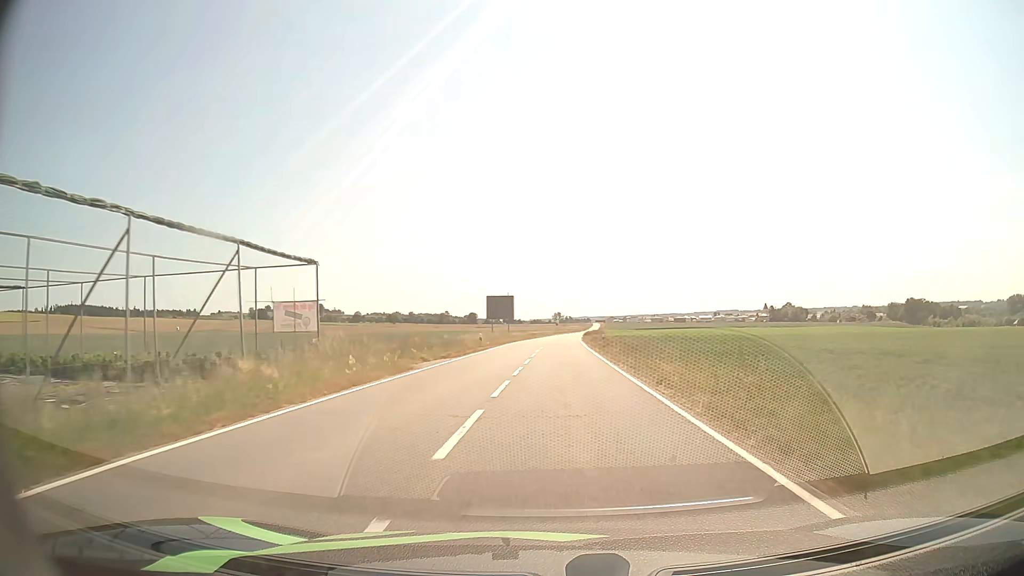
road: tertiary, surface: asphalt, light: Day
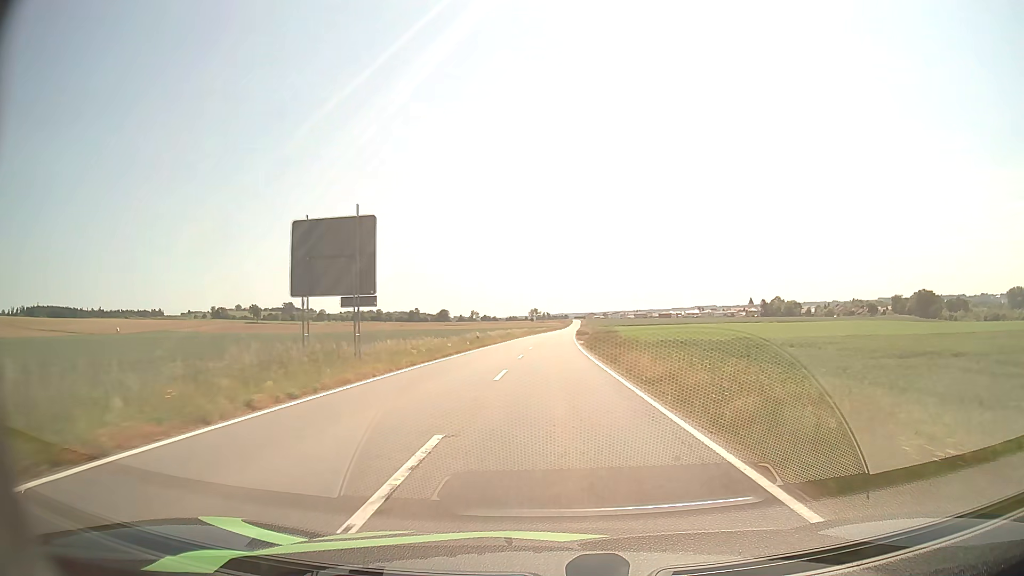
(+0.9, +52.5) m; +2°
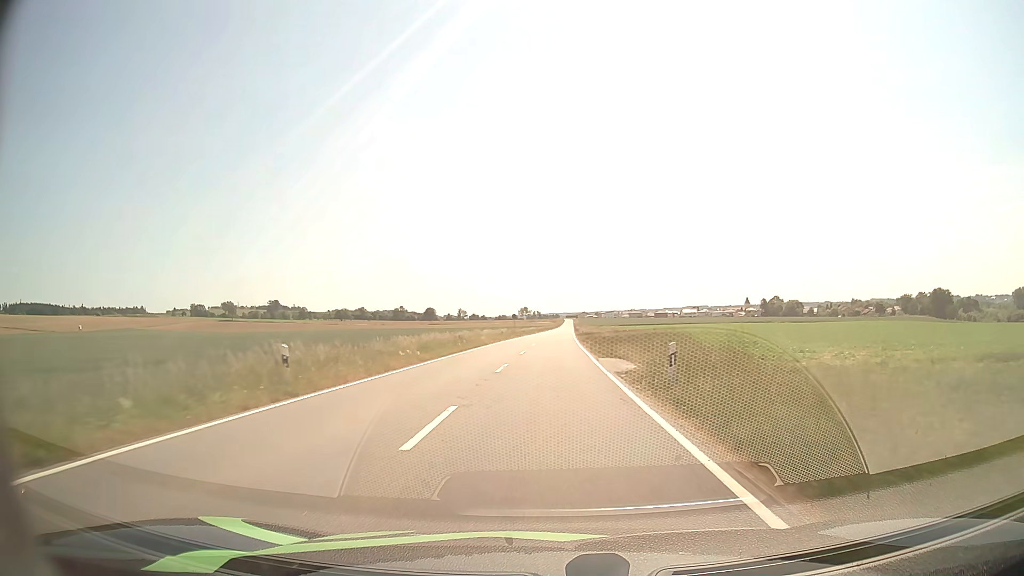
(+0.3, +34.1) m; +1°
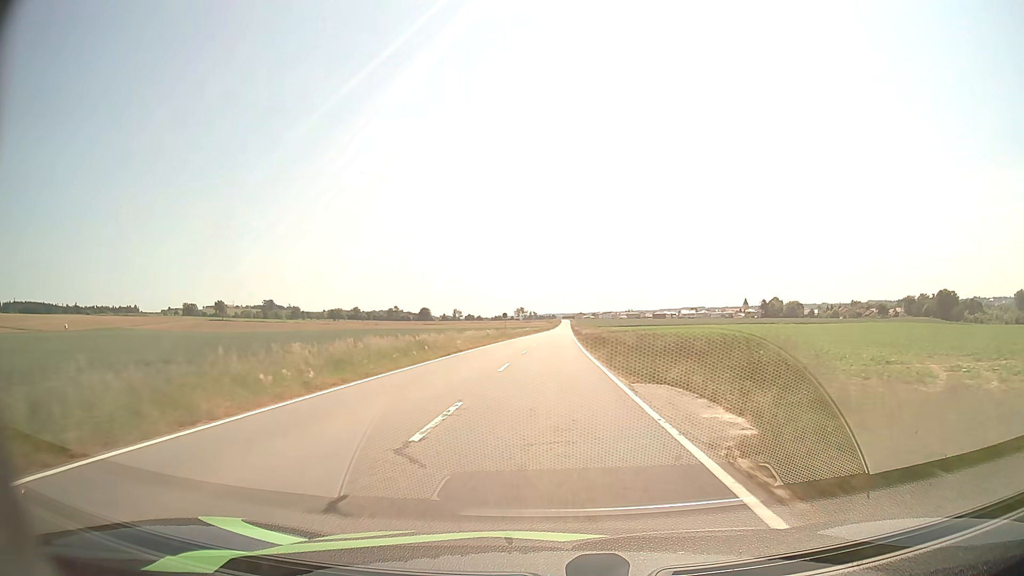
(0.0, +11.8) m; 0°
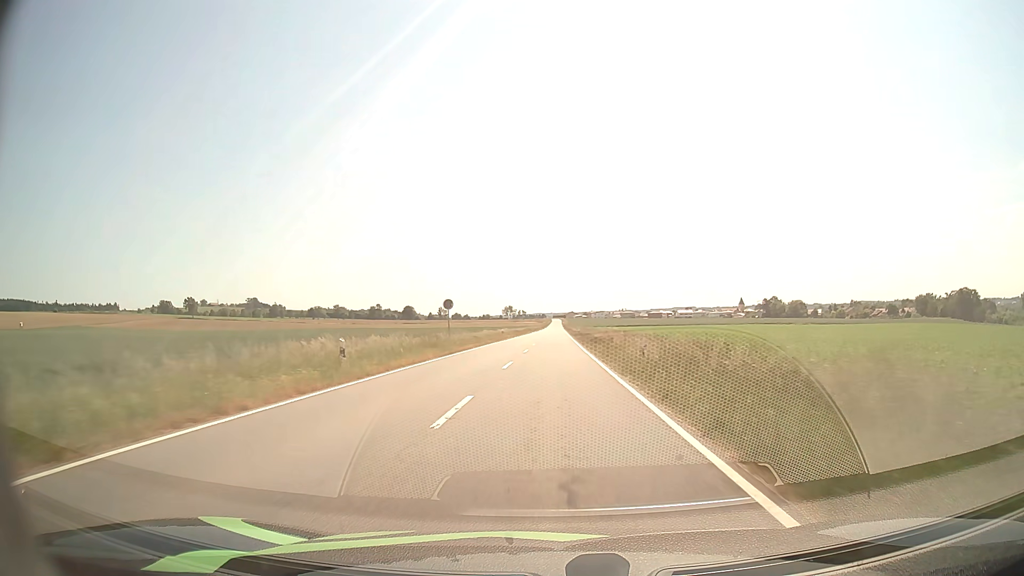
(+0.3, +36.9) m; +1°
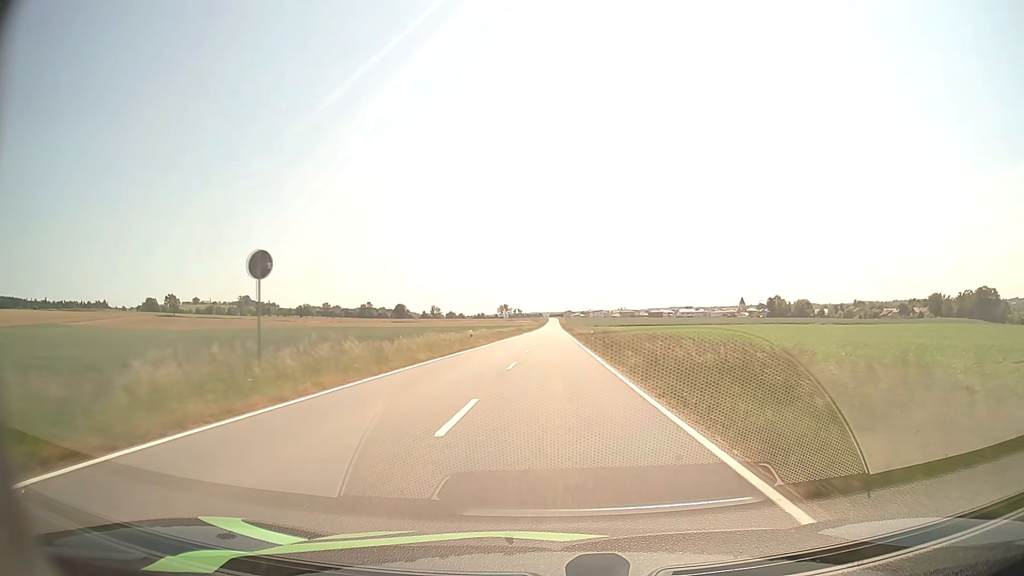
(0.0, +25.6) m; 0°
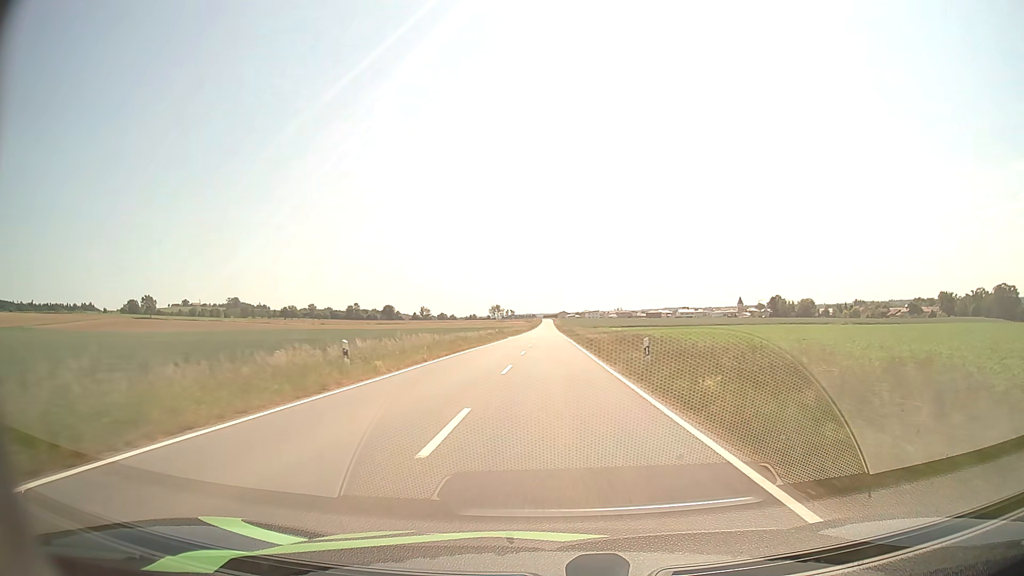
(+0.1, +26.3) m; 0°
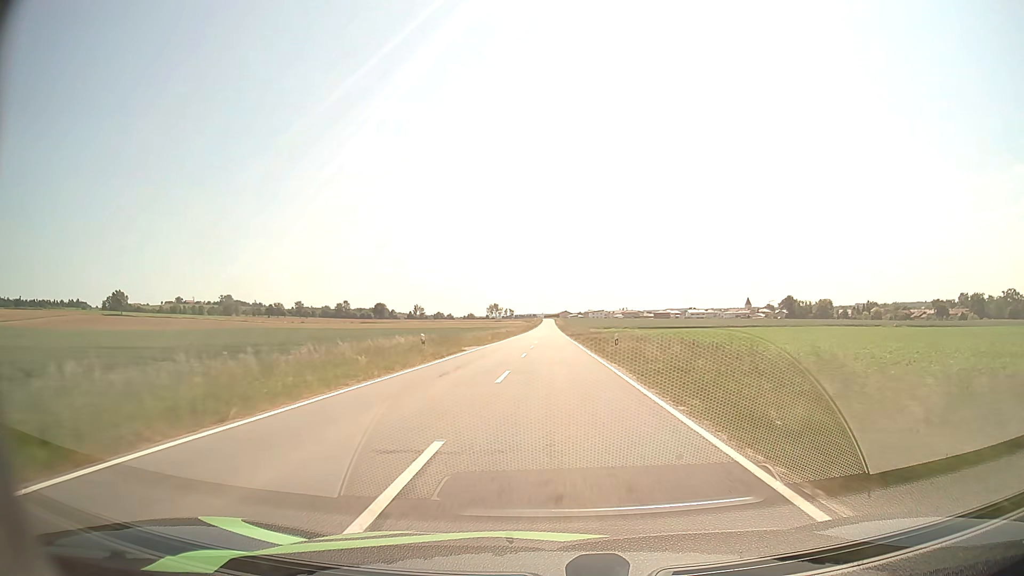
(0.0, +40.5) m; 0°
(0, +10) (0, +20) (0, +30) (0, +40) (0, +50) (0, +60) (0, +70) (0, +80) (0, +90) (0, +100) m
